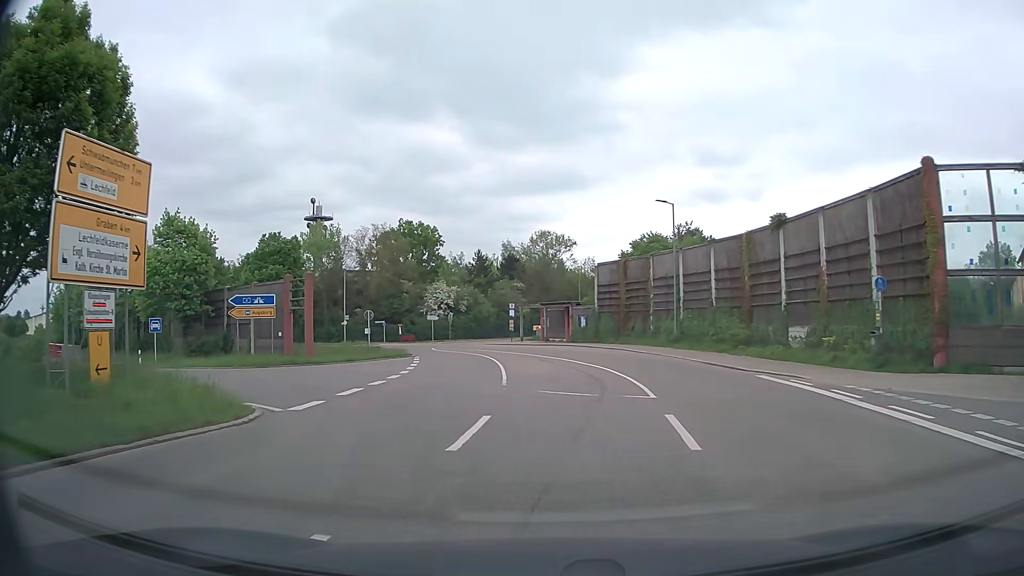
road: secondary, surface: asphalt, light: Day
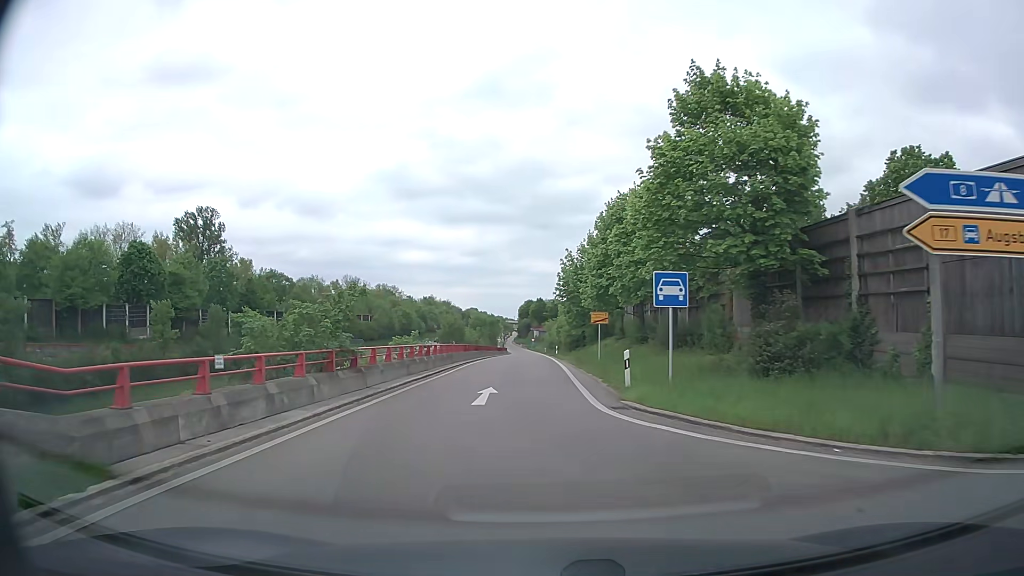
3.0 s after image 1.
(-11.8, +23.4) m; -51°
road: trunk_link
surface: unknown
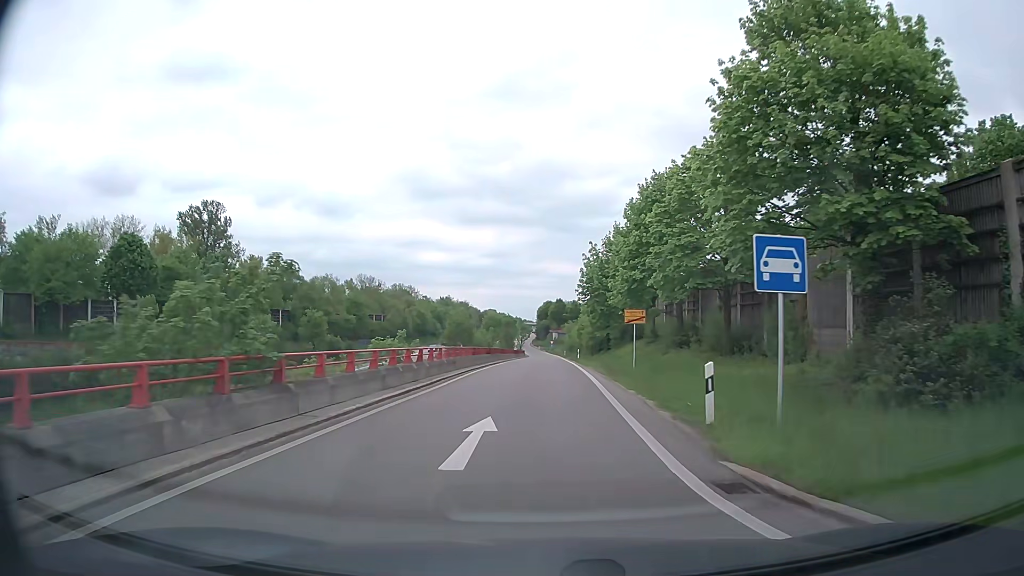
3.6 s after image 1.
(-0.1, +6.6) m; -2°
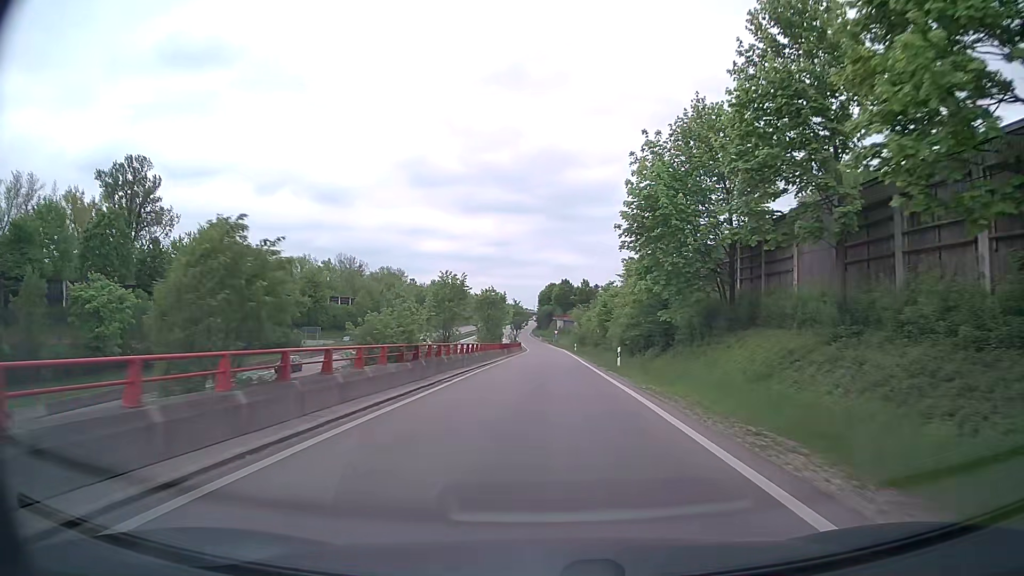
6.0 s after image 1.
(0.0, +31.3) m; 0°
(0, +10) (0, +20) (0, +30) (0, +40) (0, +50) (0, +60) (0, +70) (0, +80) (0, +90) (-1, +100) m
